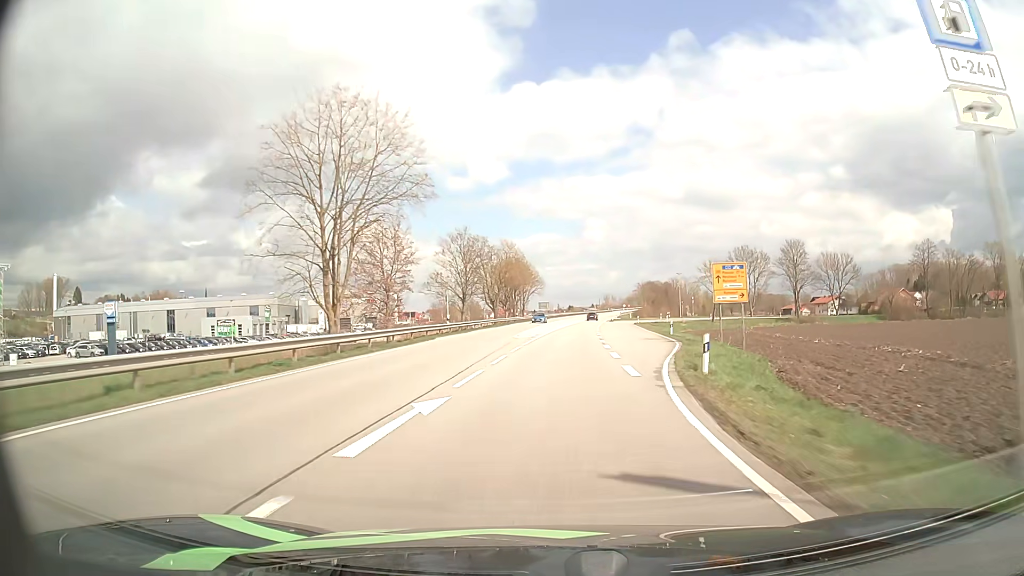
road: primary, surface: asphalt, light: Day
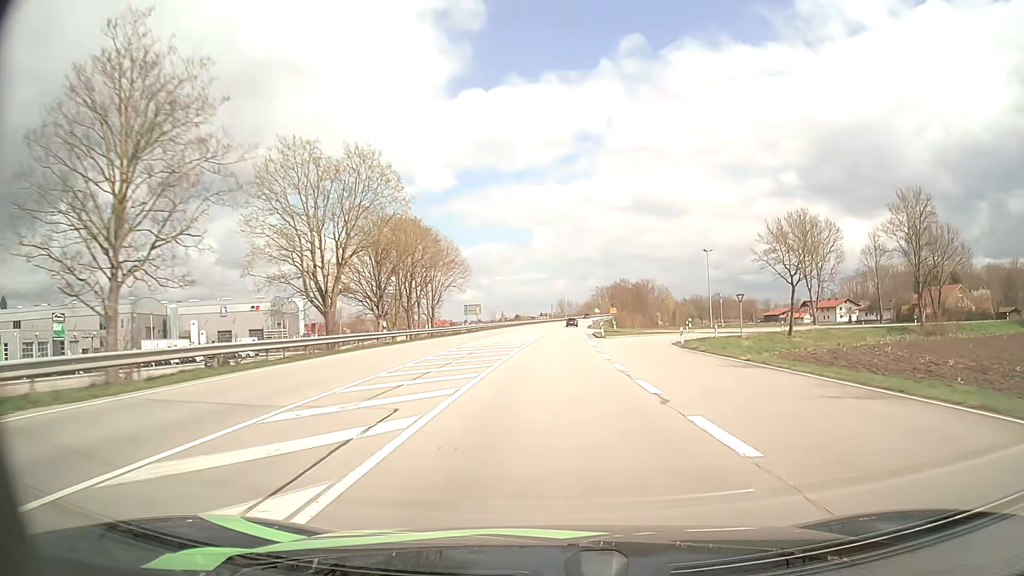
(+1.9, +57.0) m; +4°
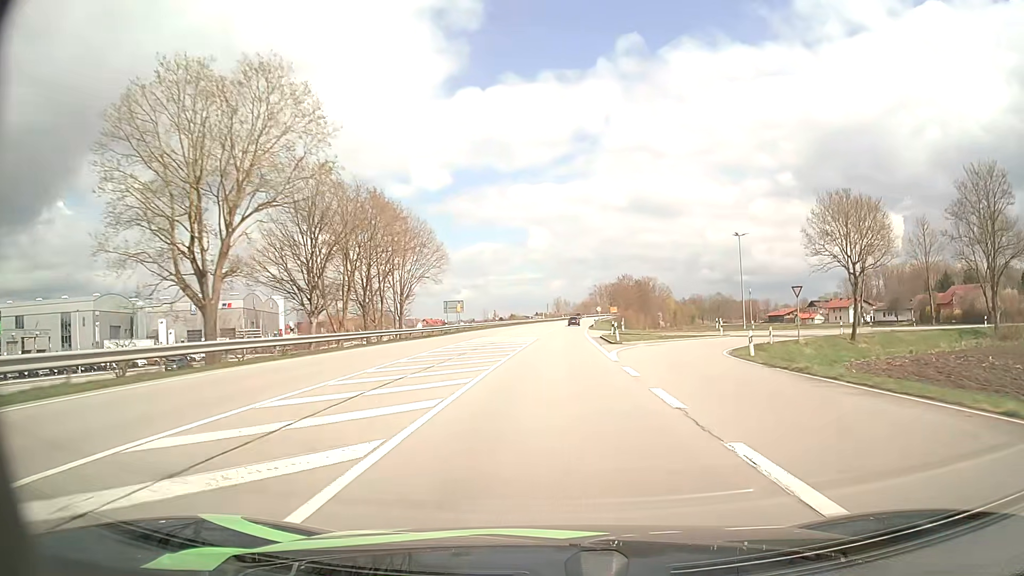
(0.0, +14.2) m; 0°
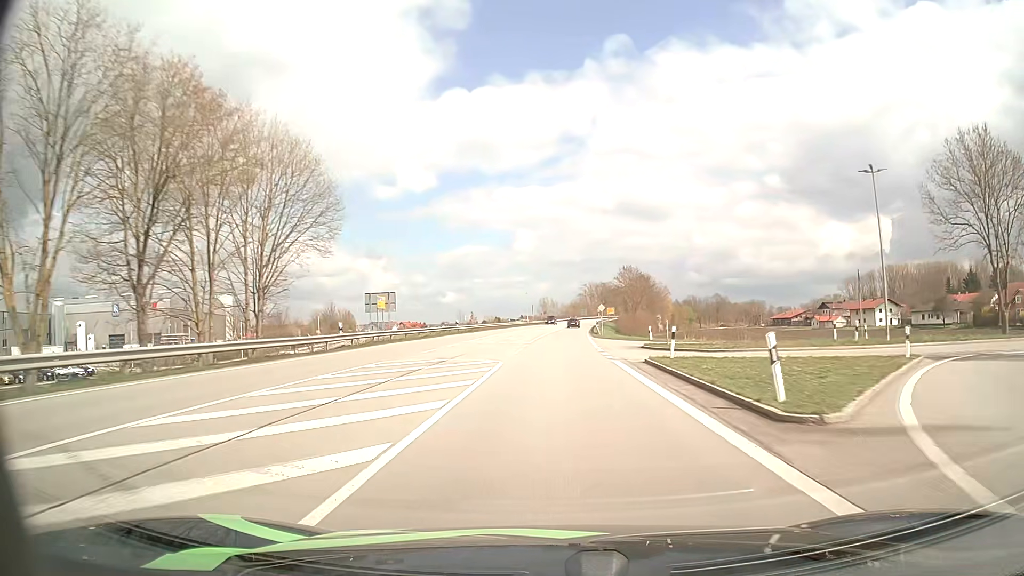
(+0.2, +28.6) m; +1°
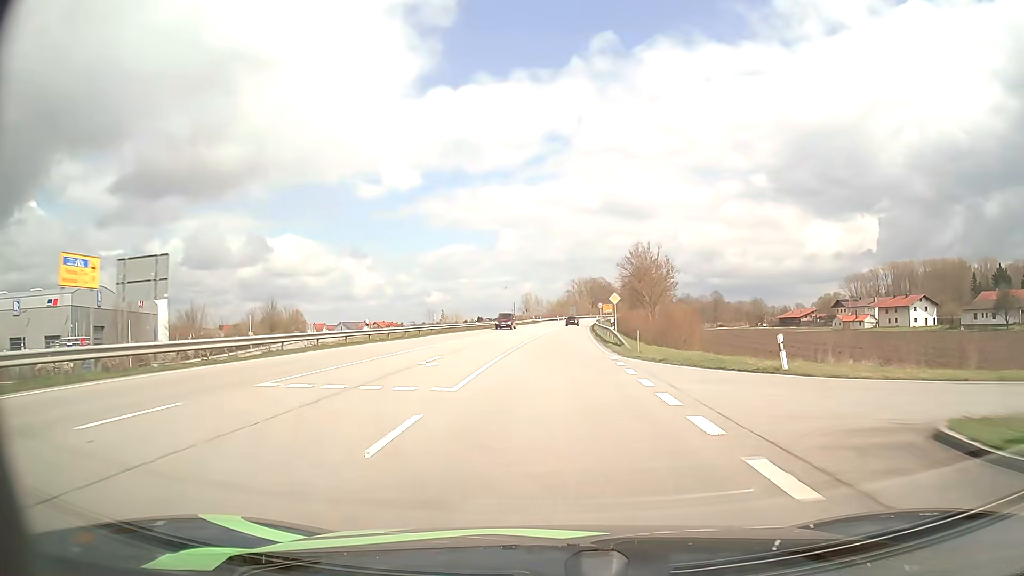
(+0.4, +28.8) m; +1°
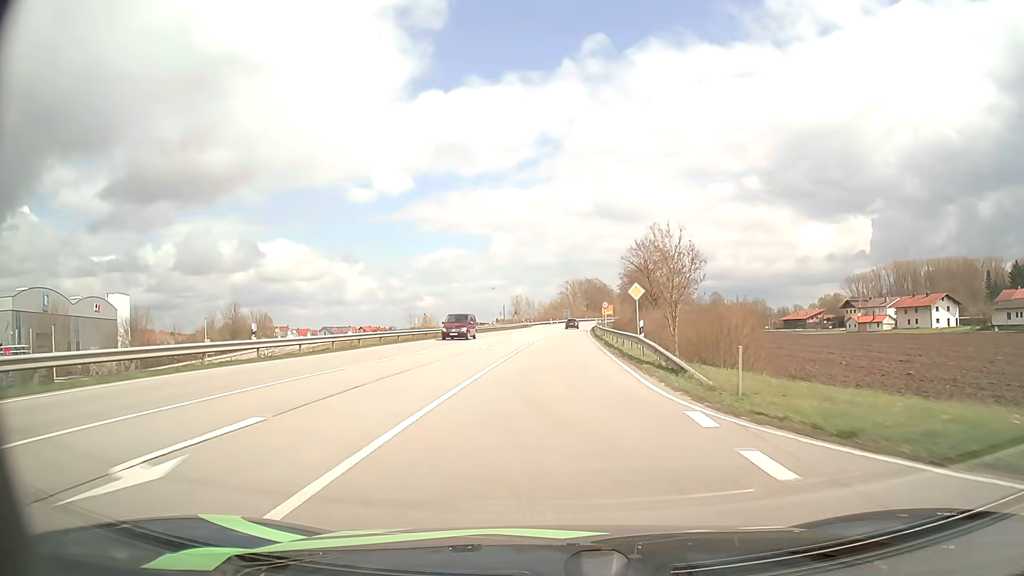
(+0.1, +14.5) m; +1°
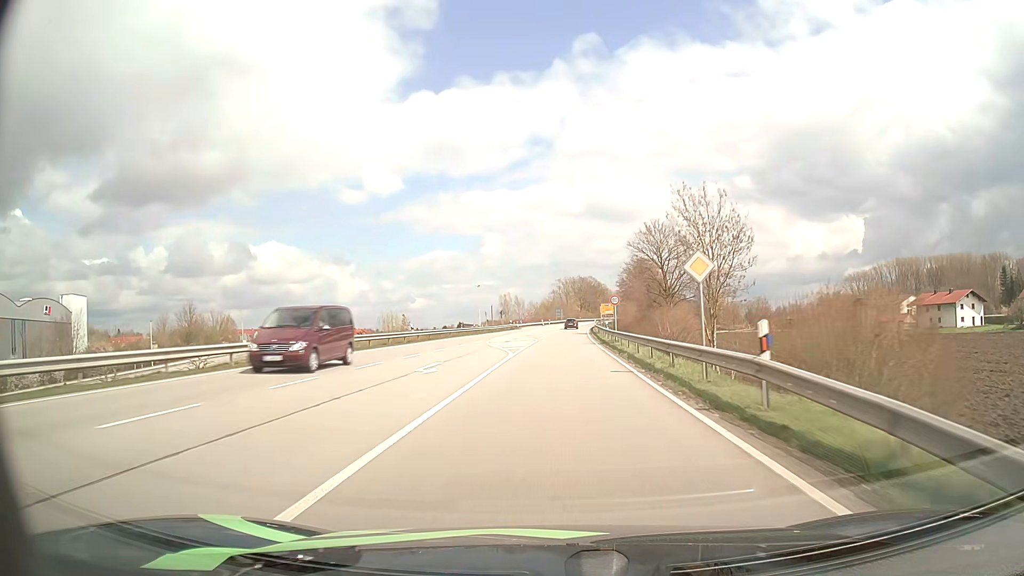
(+0.1, +14.3) m; +1°
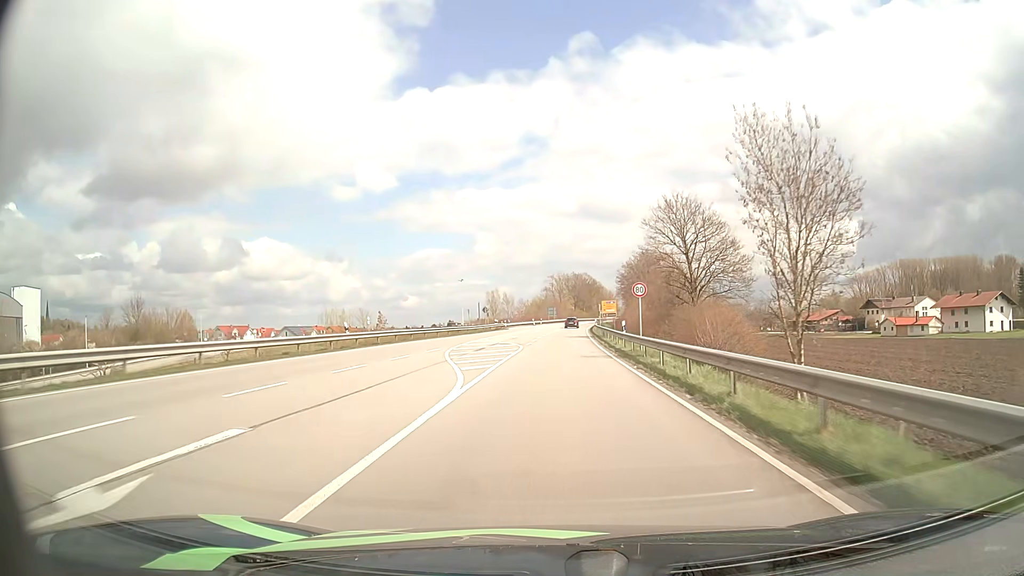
(+0.1, +14.1) m; +1°
(0, +10) (0, +20) (0, +30) (+1, +40) (+1, +50) (+2, +60) (+2, +70) (+3, +80) (+4, +90) (+5, +100) m
